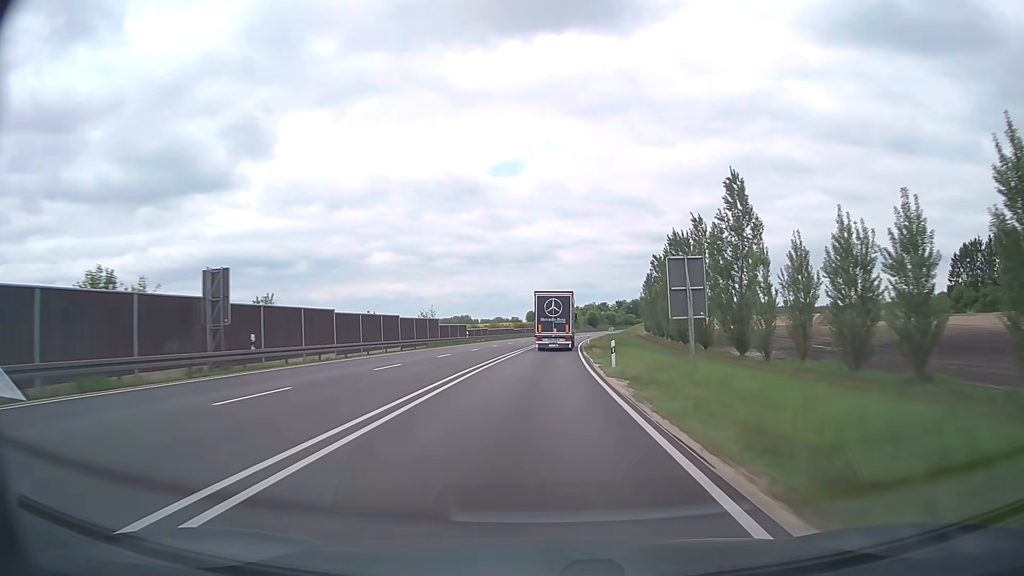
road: trunk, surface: asphalt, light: Day
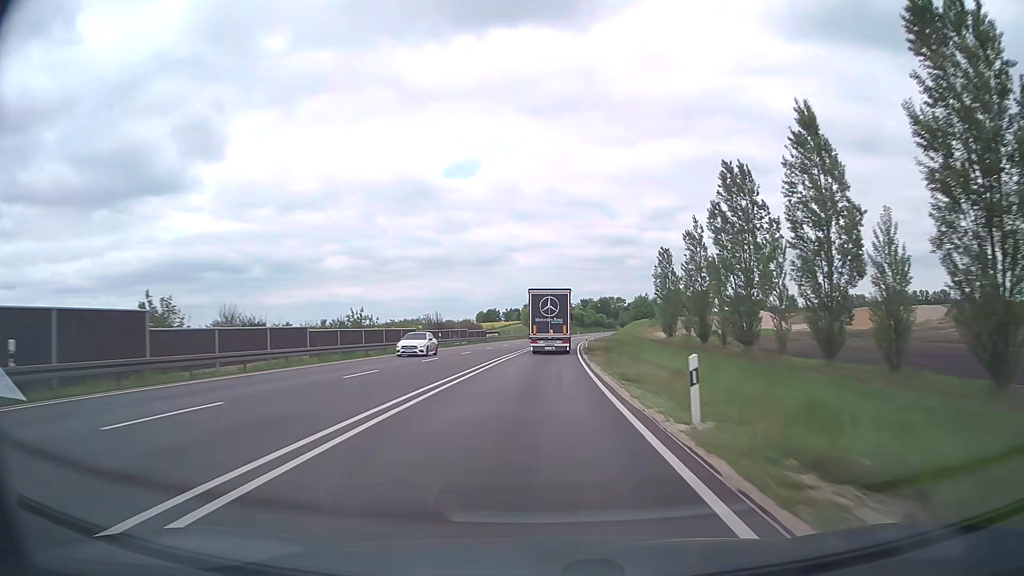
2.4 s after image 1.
(+2.0, +63.3) m; +4°
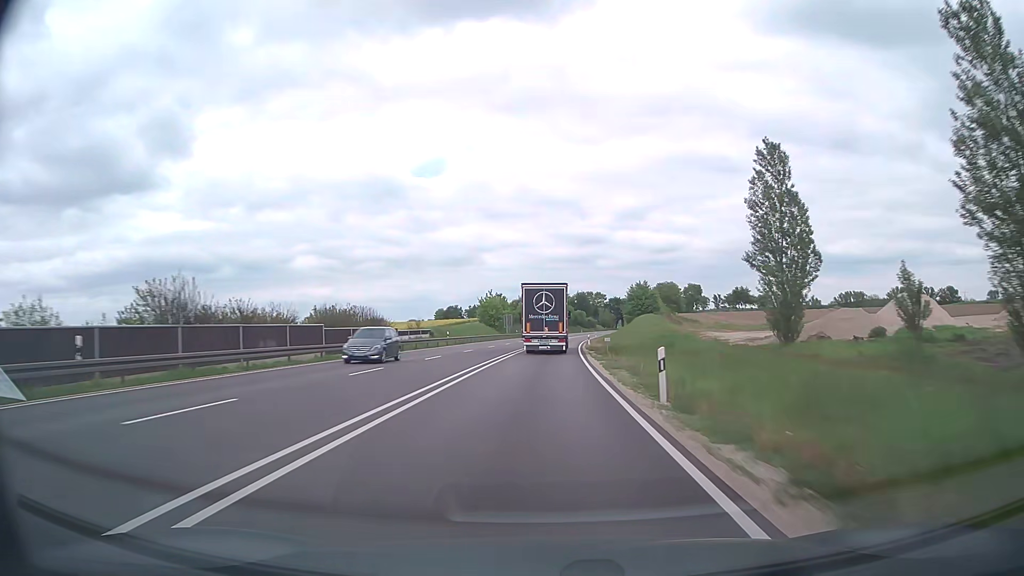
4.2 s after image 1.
(+1.0, +47.5) m; +2°
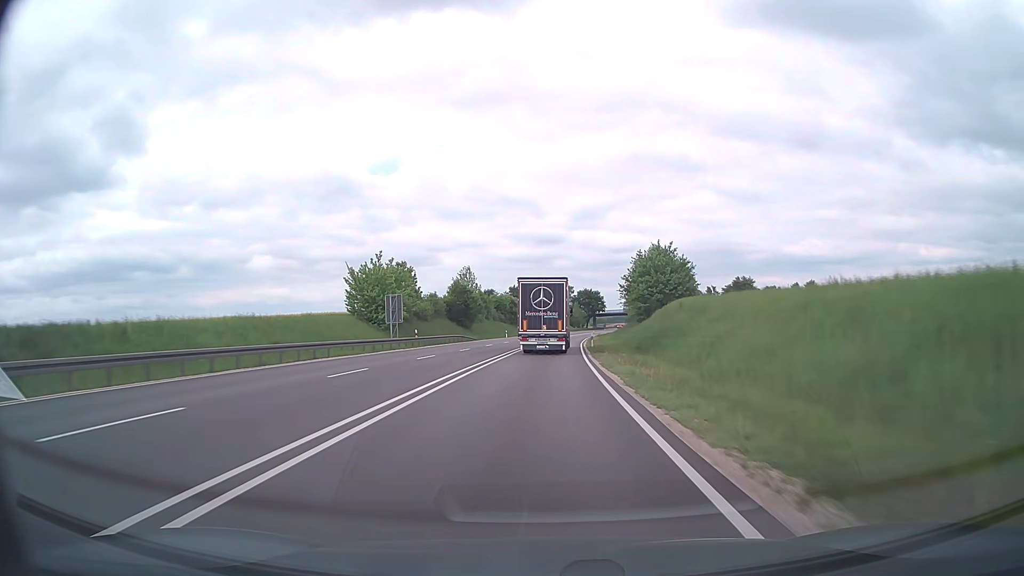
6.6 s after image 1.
(+1.9, +61.8) m; +4°
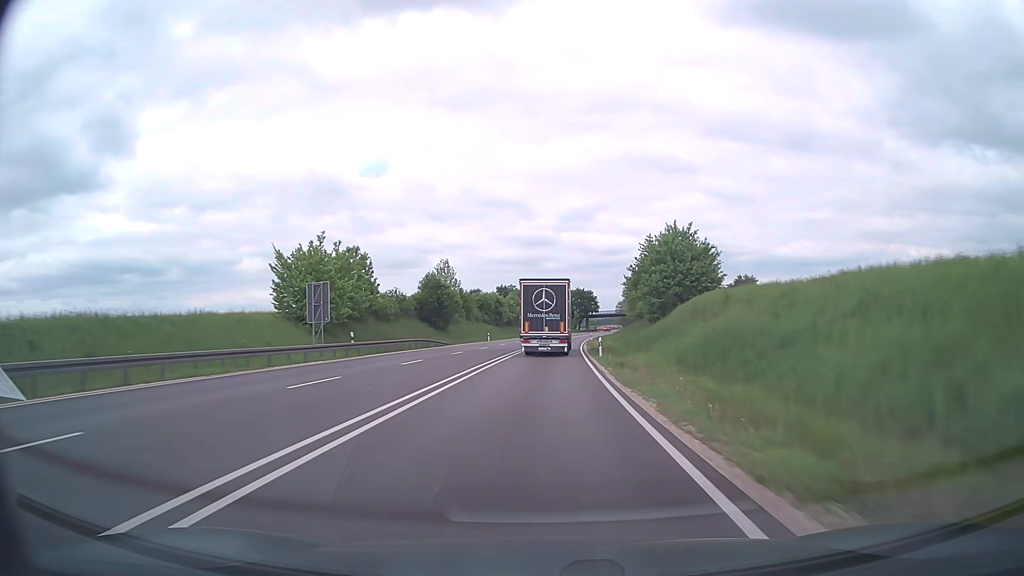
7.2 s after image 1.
(+0.1, +15.0) m; +1°
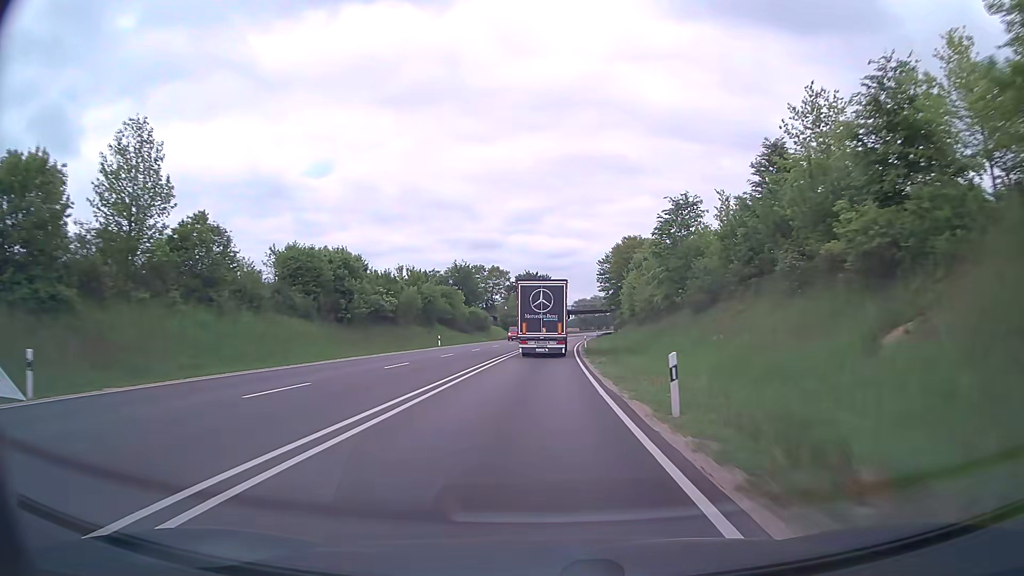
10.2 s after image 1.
(+3.0, +74.0) m; +5°
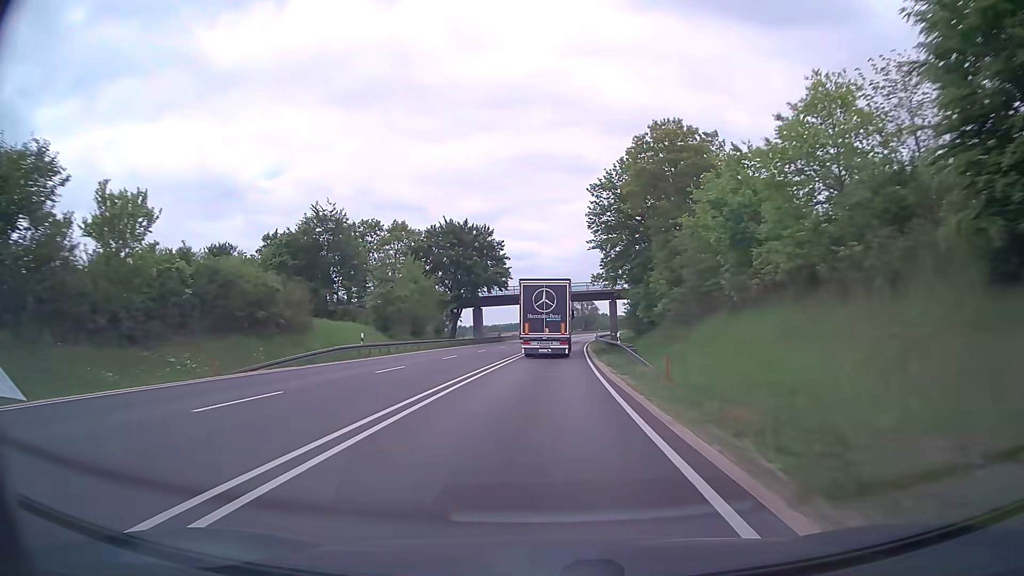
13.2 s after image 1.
(+2.4, +74.4) m; +4°
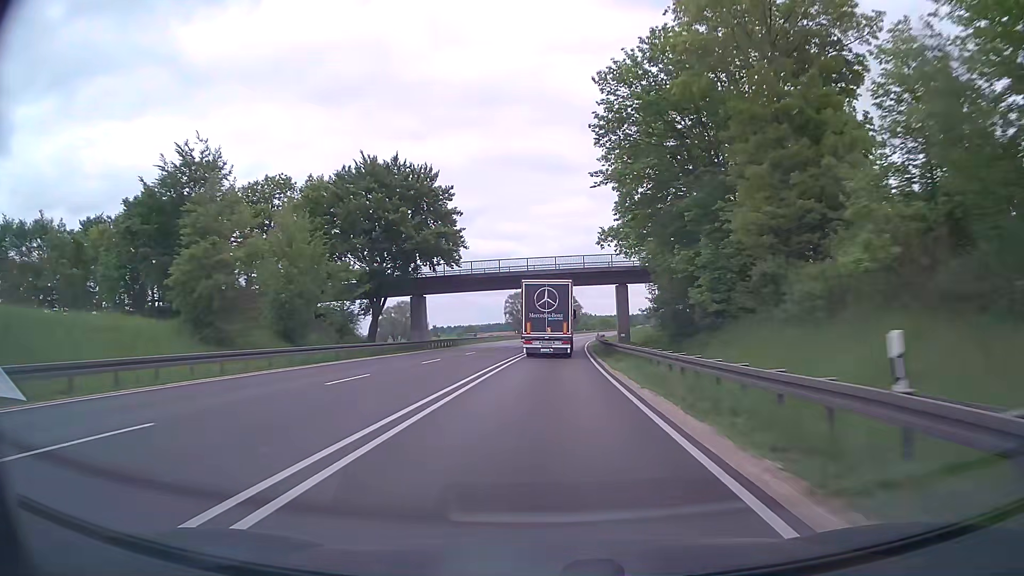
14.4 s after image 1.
(+0.5, +29.8) m; +2°
(0, +10) (0, +20) (+1, +30) (+1, +40) (+2, +50) (+2, +60) (+3, +70) (+4, +80) (+5, +90) (+6, +100) m
